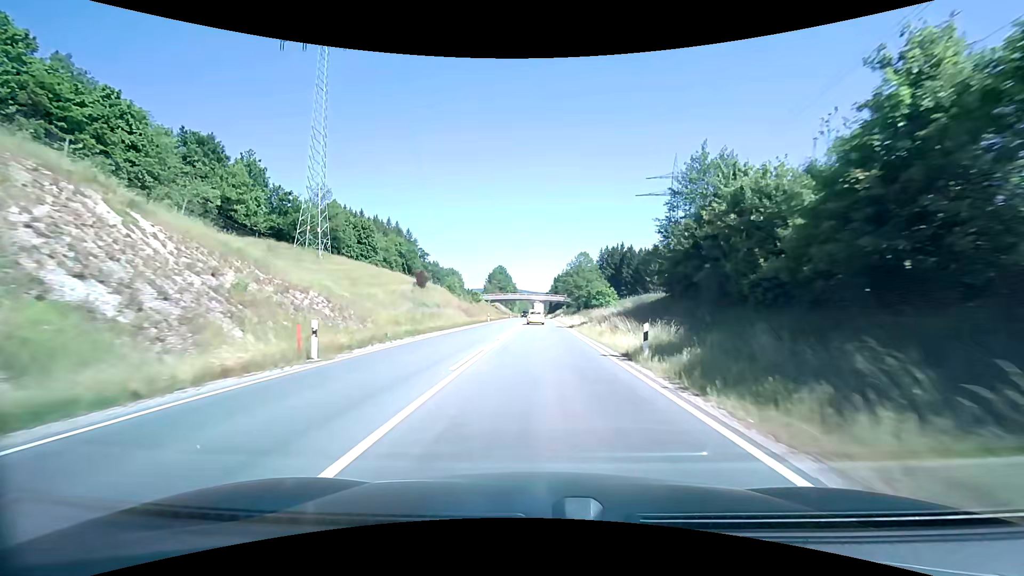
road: primary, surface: asphalt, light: Day
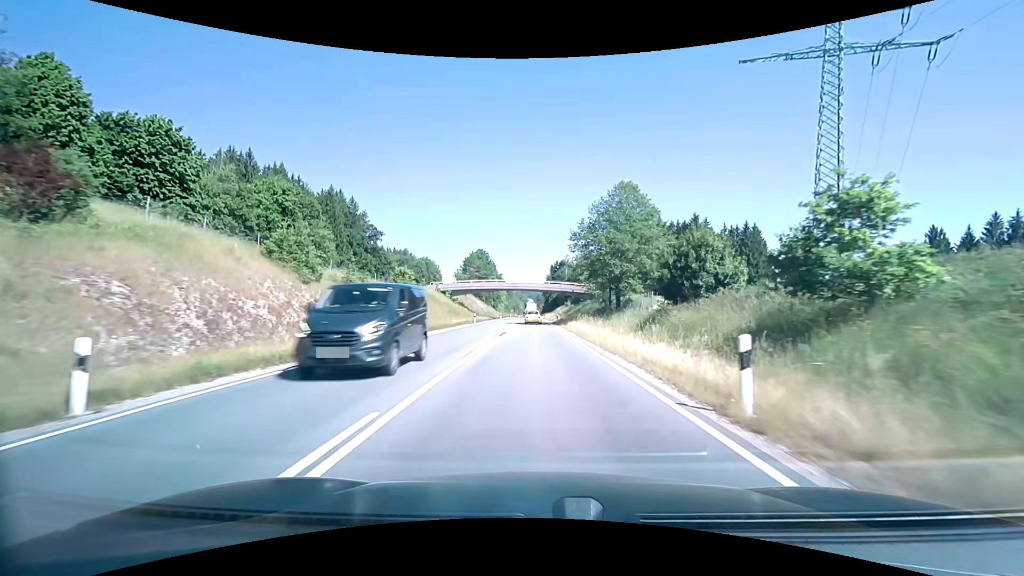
(+0.2, +57.2) m; 0°
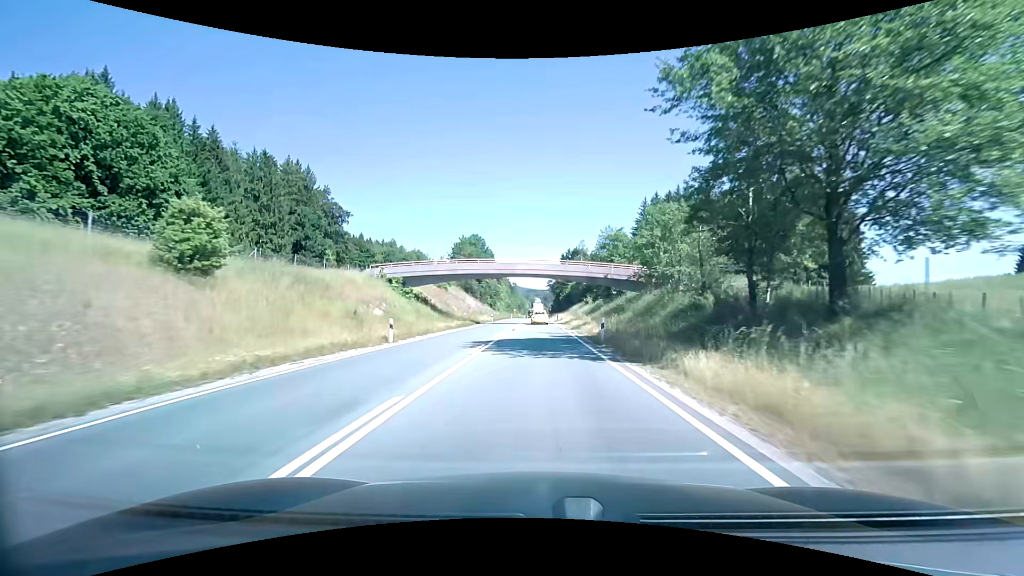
(0.0, +34.9) m; 0°
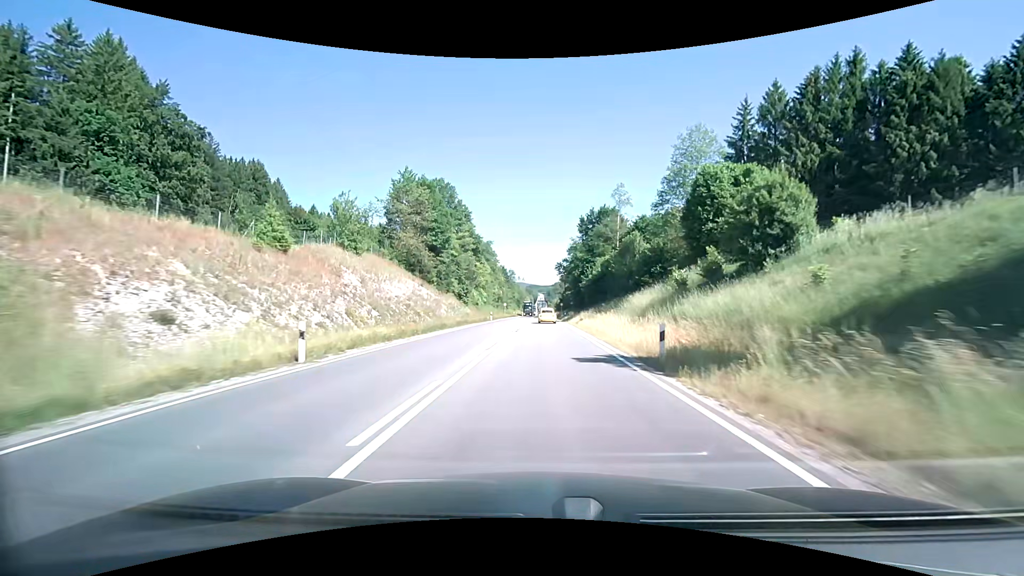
(0.0, +59.1) m; +1°
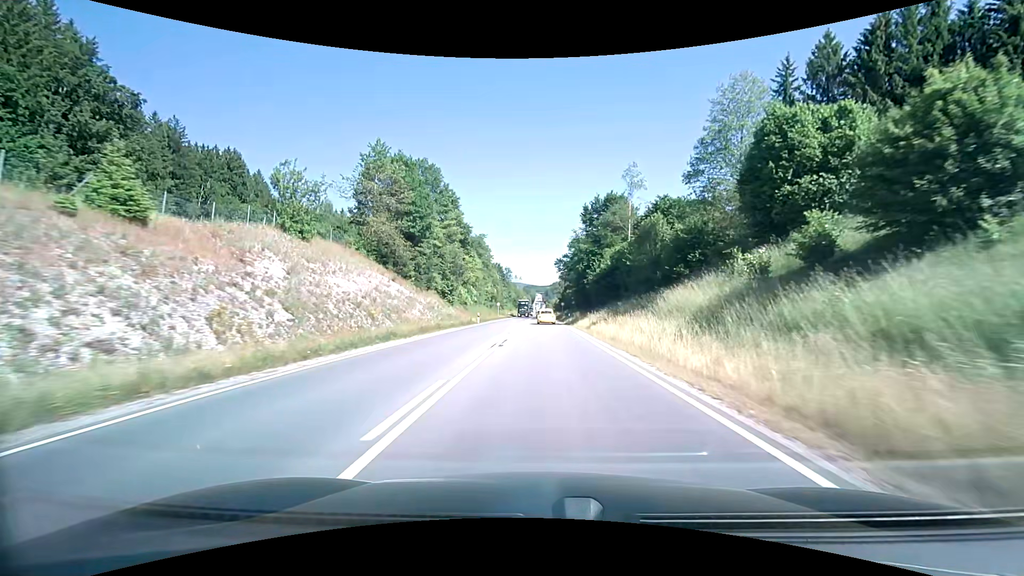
(0.0, +11.8) m; 0°
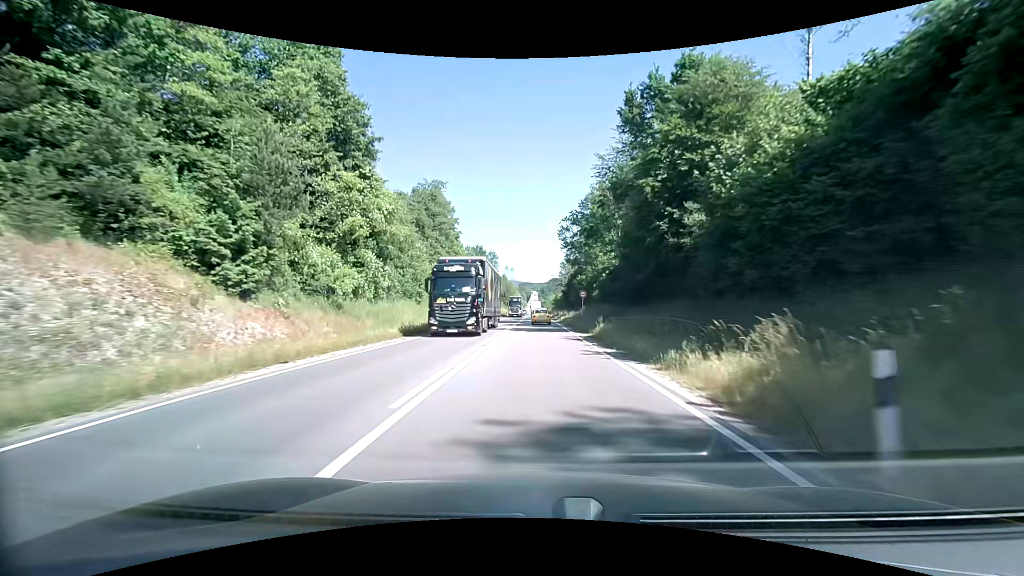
(0.0, +46.6) m; +2°
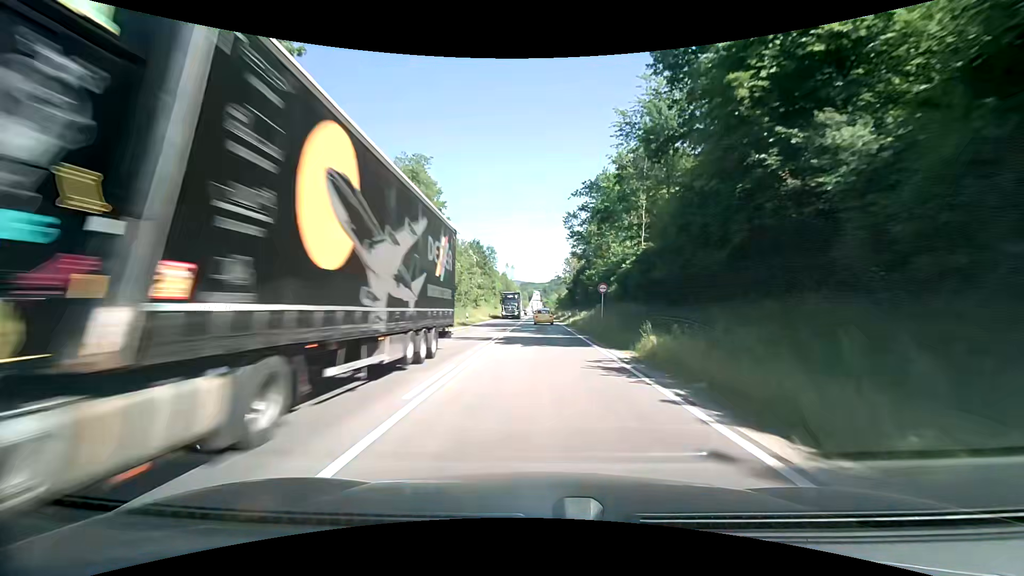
(-0.1, +11.4) m; -1°
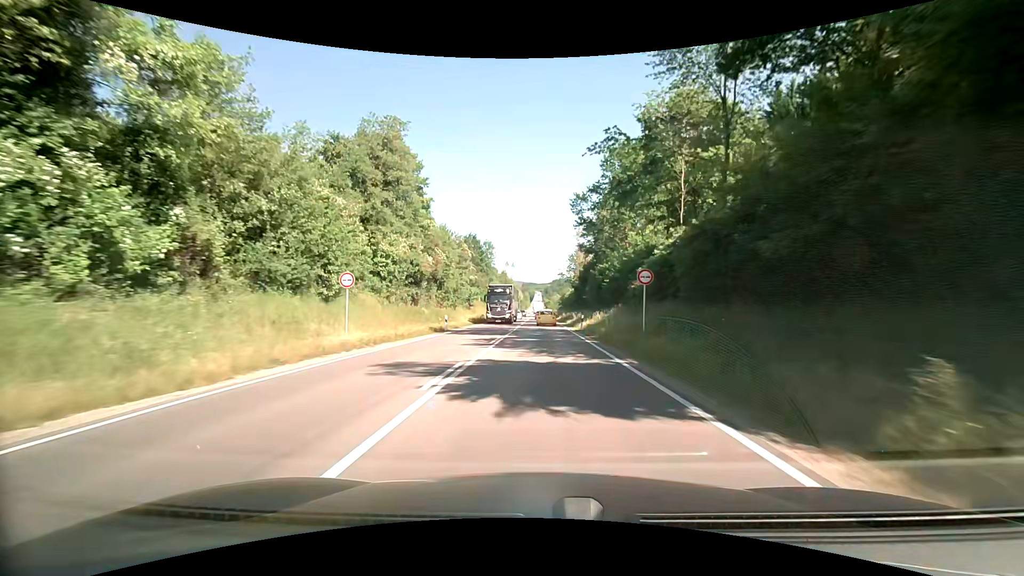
(-0.2, +11.3) m; -2°
